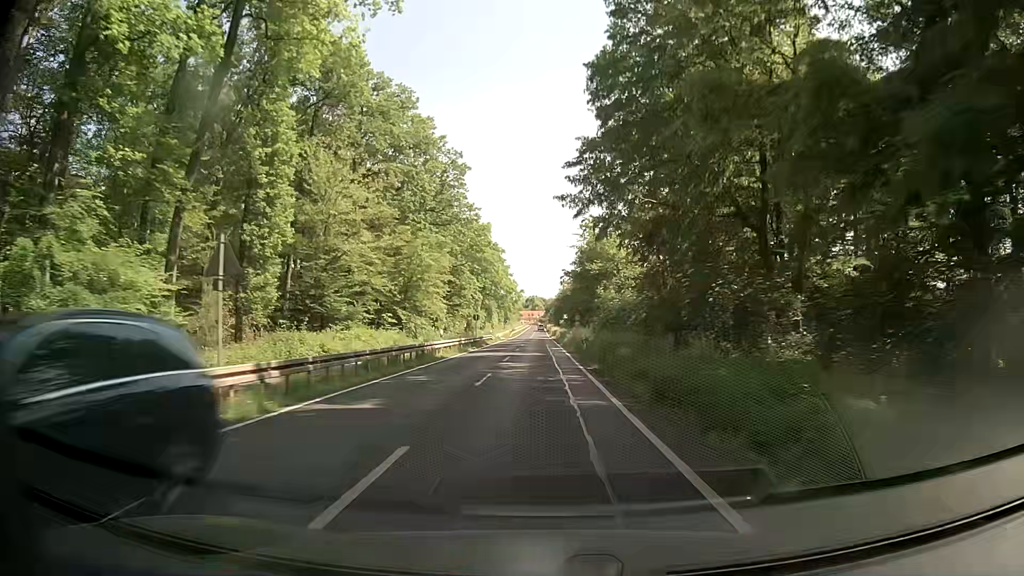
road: secondary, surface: asphalt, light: Day
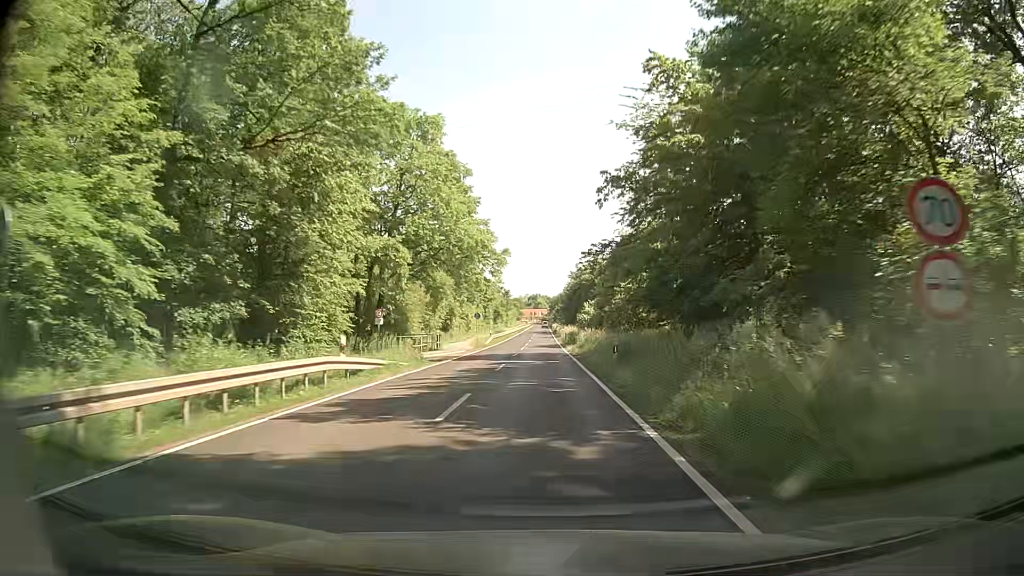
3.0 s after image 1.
(-0.2, +53.9) m; 0°
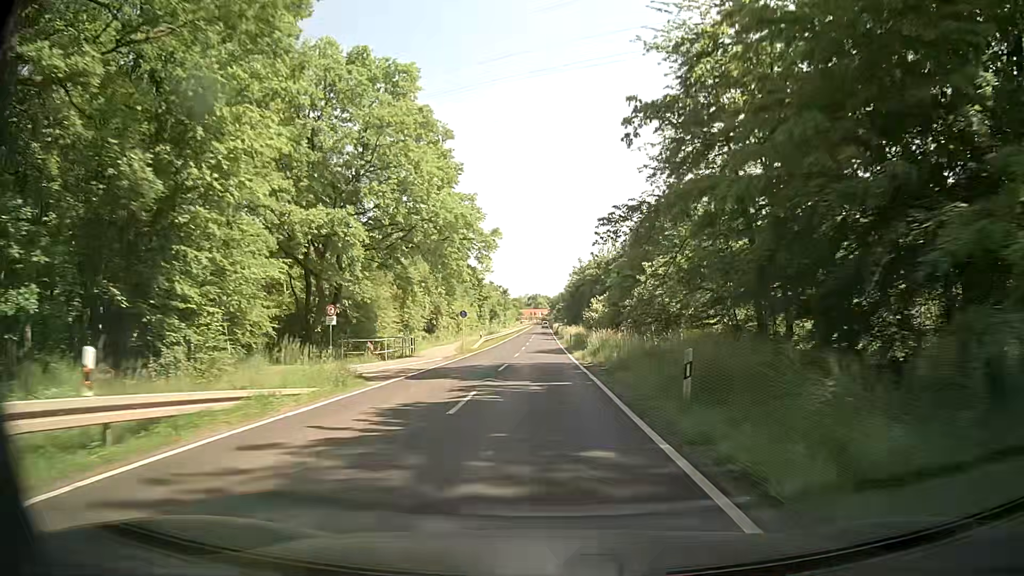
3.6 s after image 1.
(+0.1, +10.8) m; 0°
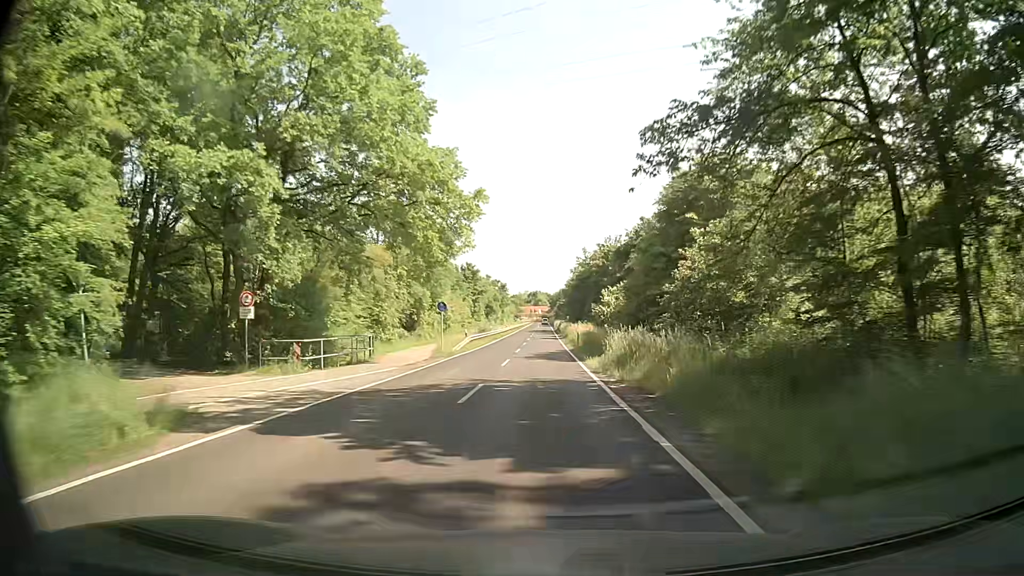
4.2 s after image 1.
(+0.1, +10.8) m; +1°
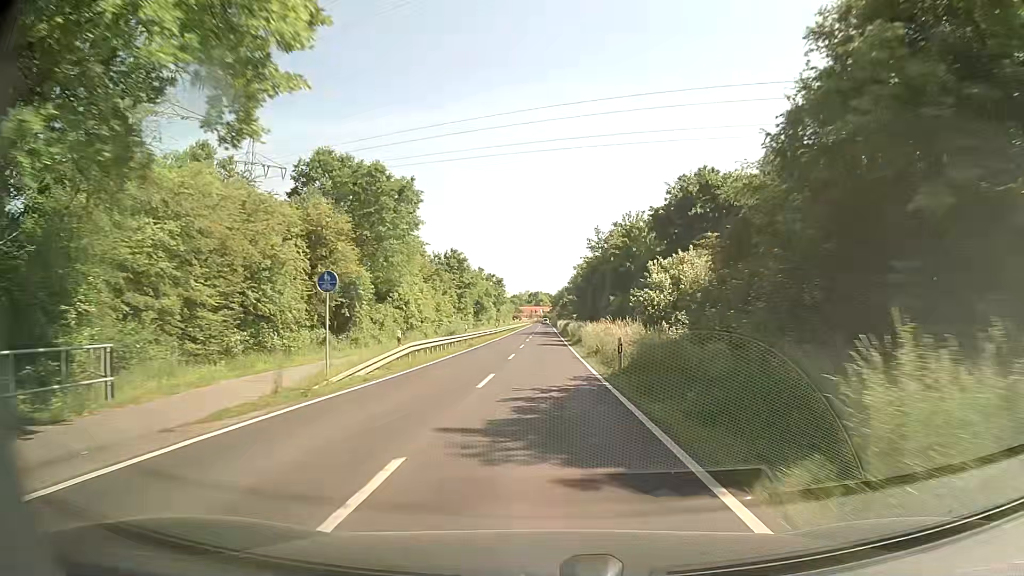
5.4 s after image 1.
(-0.2, +21.6) m; 0°
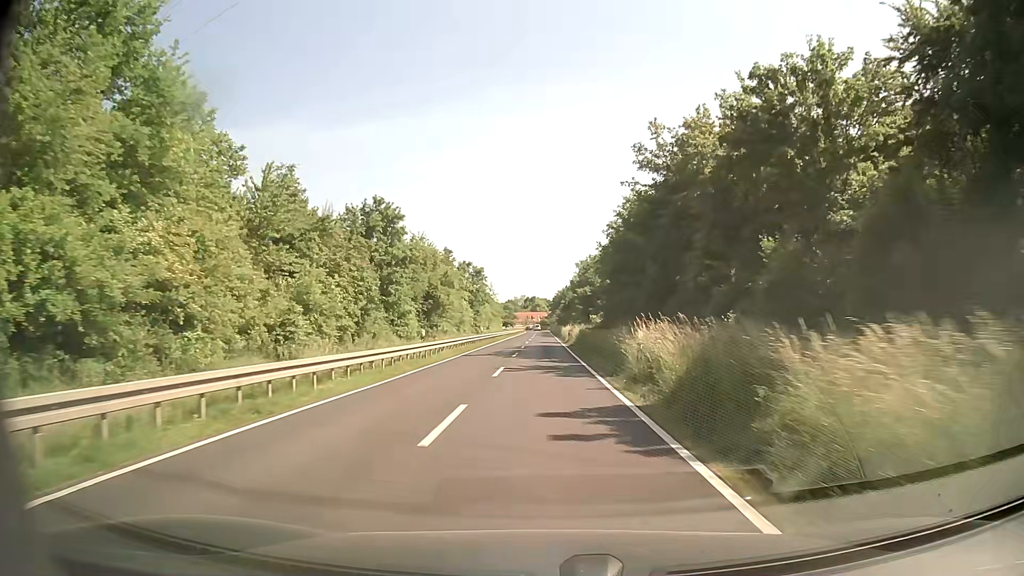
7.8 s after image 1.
(0.0, +43.1) m; 0°
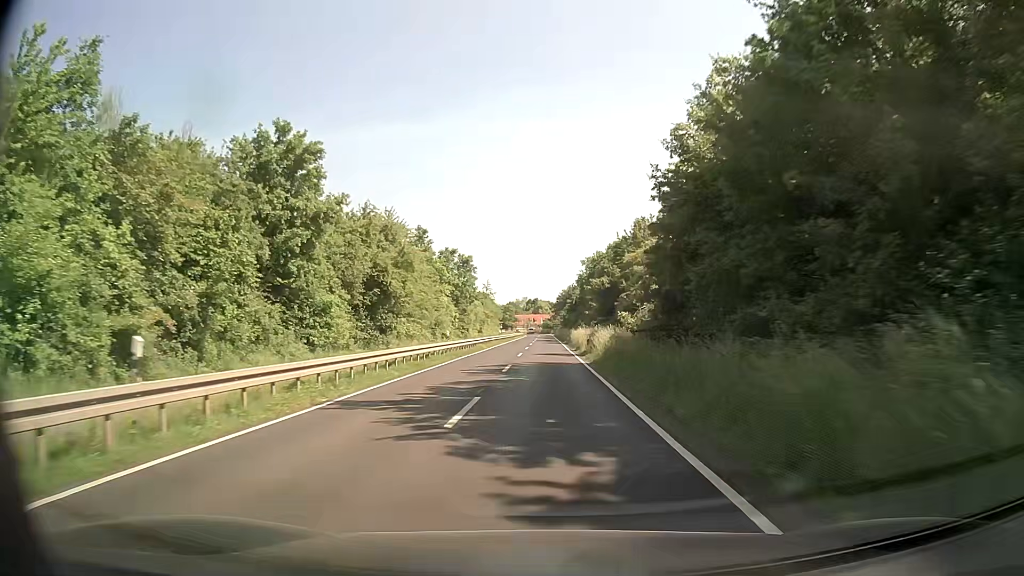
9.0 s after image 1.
(-0.1, +21.4) m; 0°
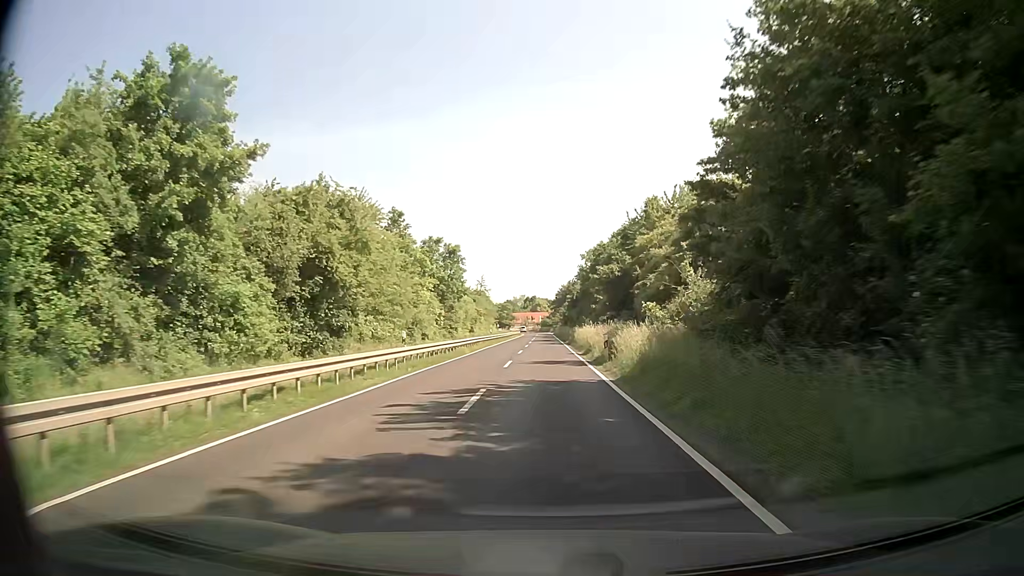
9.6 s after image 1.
(0.0, +10.7) m; 0°
(0, +10) (0, +20) (0, +30) (0, +40) (0, +50) (0, +60) (0, +70) (0, +80) (0, +90) (0, +100) m
